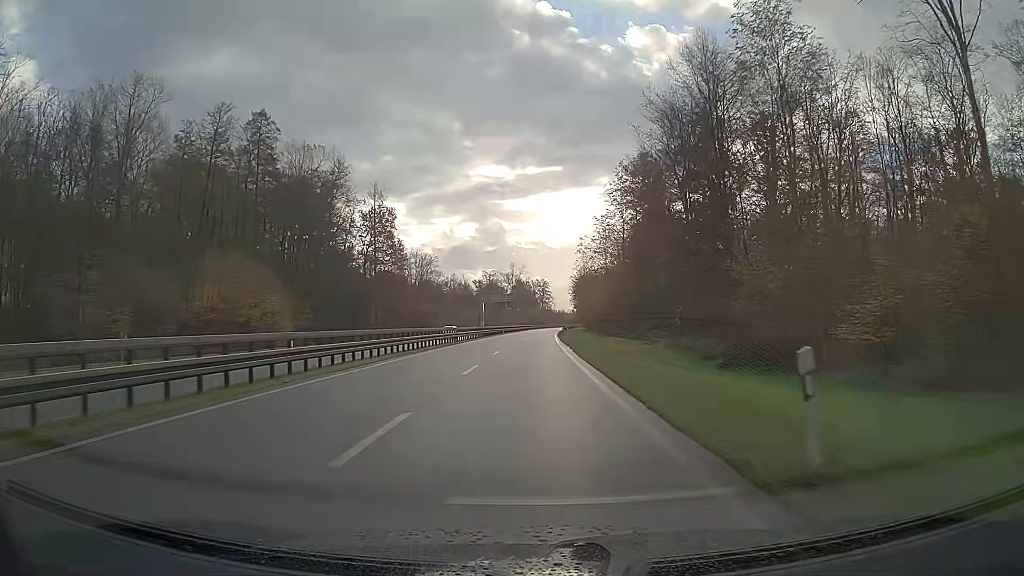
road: trunk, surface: asphalt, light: Day
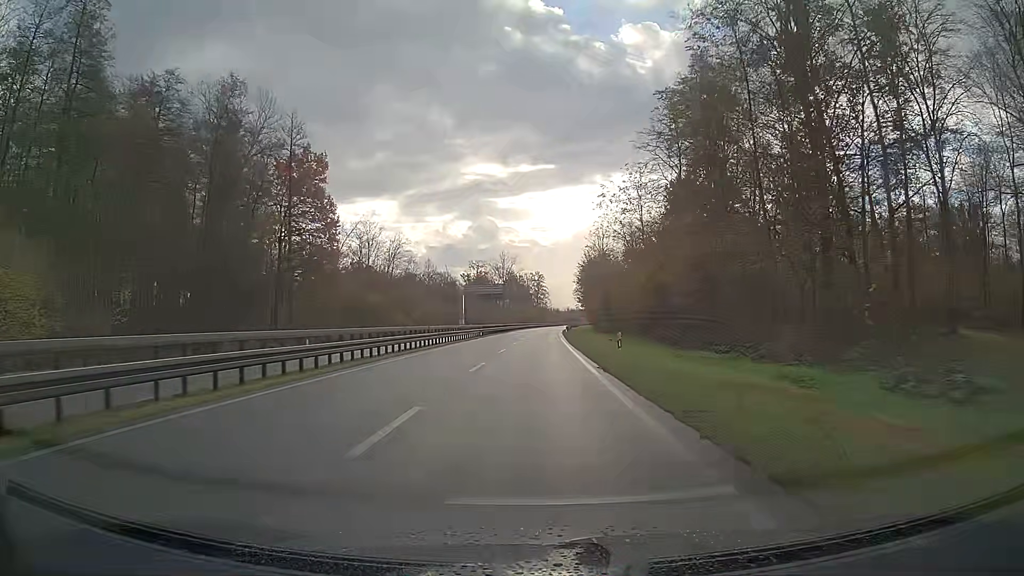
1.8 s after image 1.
(+0.1, +35.3) m; 0°
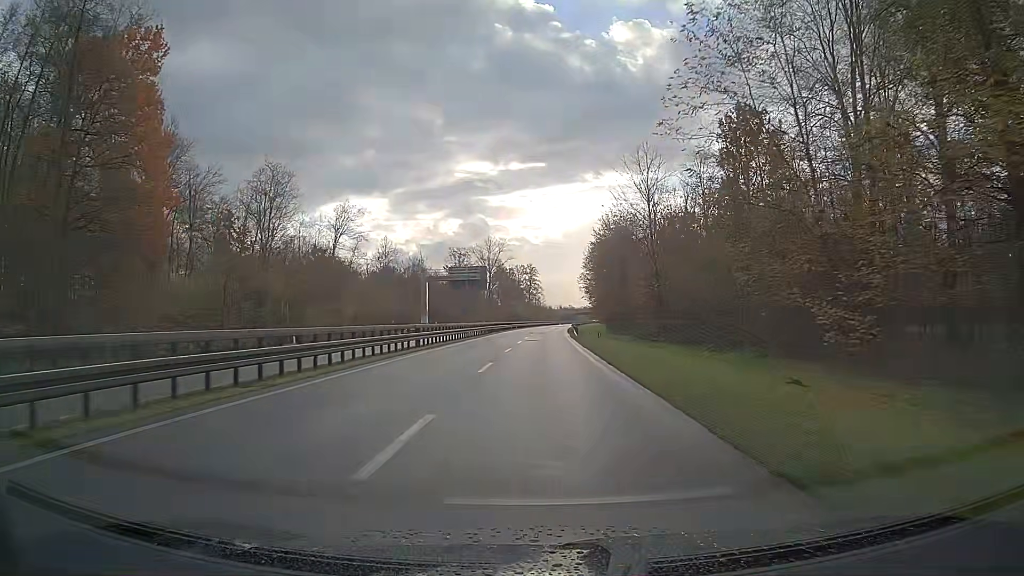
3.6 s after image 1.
(+0.2, +36.6) m; +1°
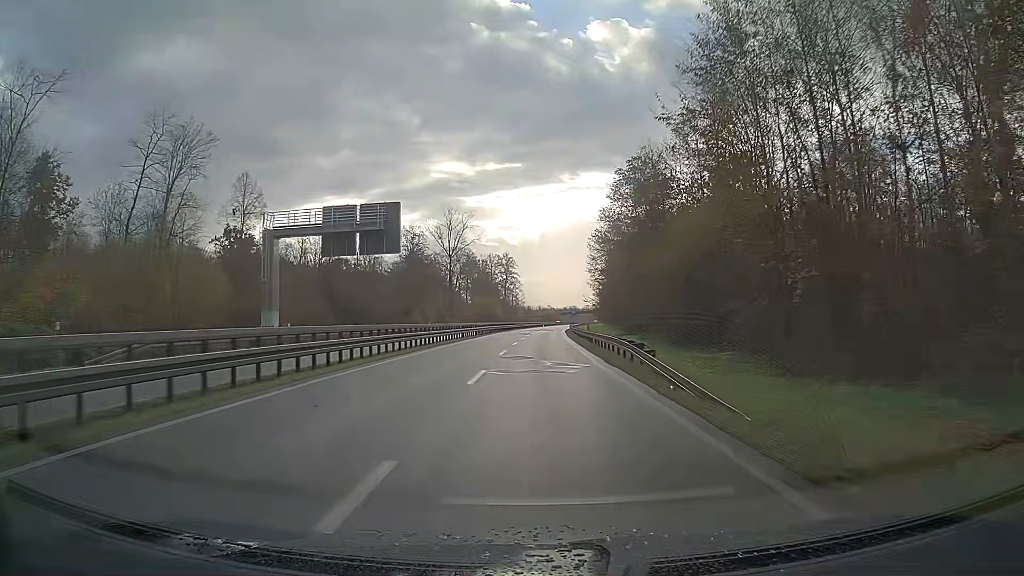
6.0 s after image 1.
(+0.7, +50.5) m; +2°
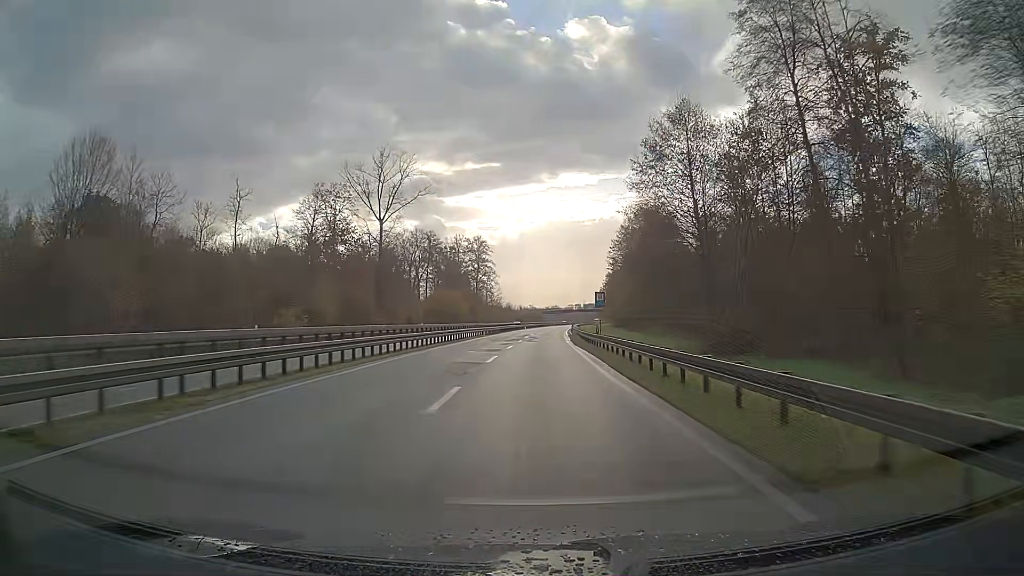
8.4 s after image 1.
(+0.8, +52.0) m; +2°
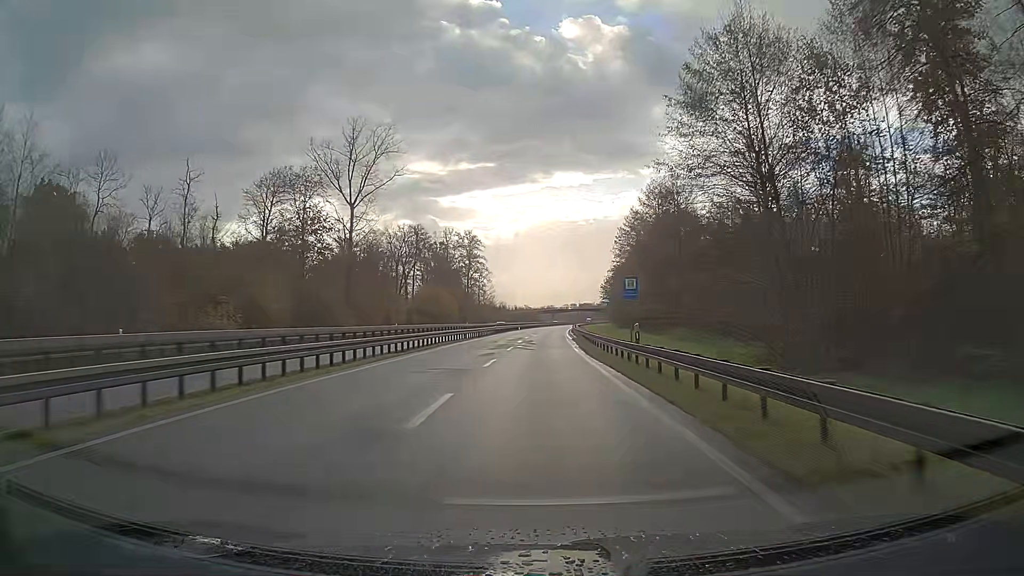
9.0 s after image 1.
(+0.1, +13.2) m; 0°
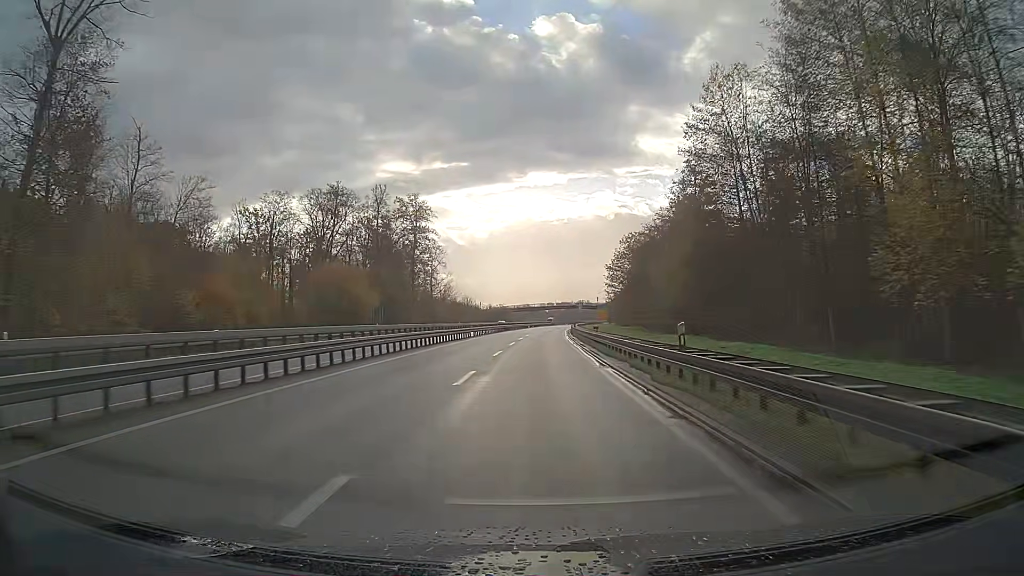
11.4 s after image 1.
(+0.9, +53.8) m; +2°
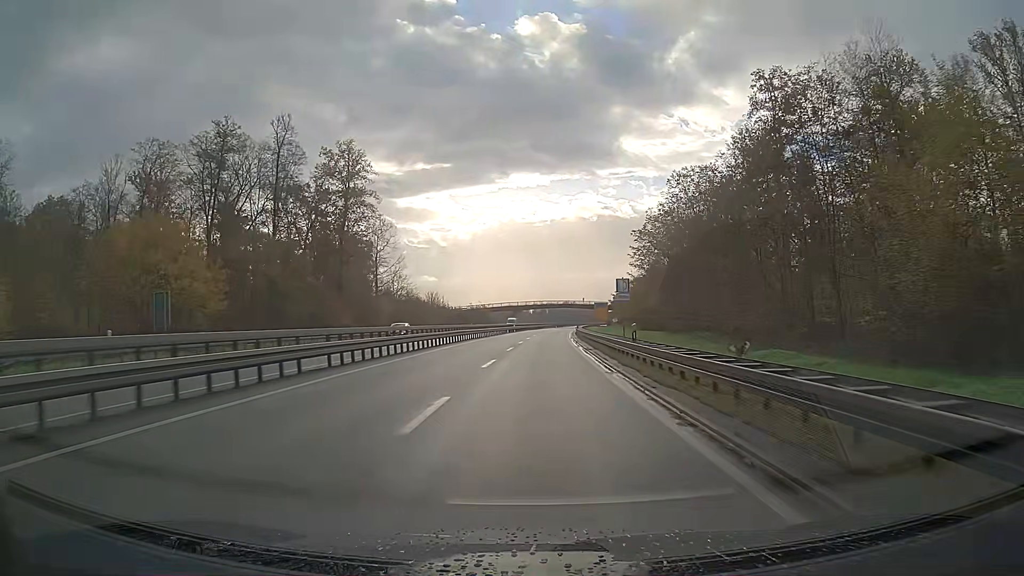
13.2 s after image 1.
(+0.5, +41.2) m; +1°
